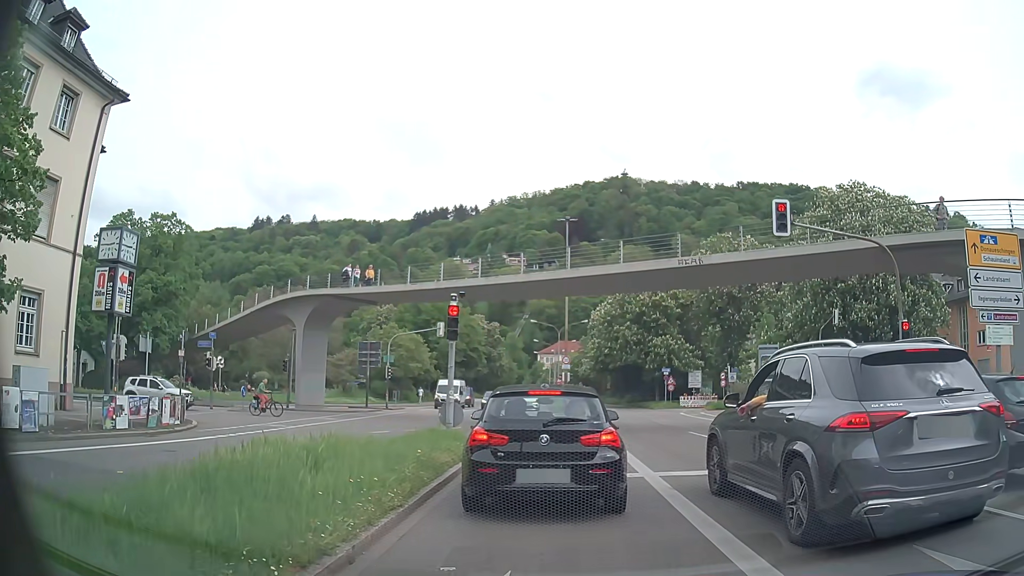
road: primary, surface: asphalt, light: Day
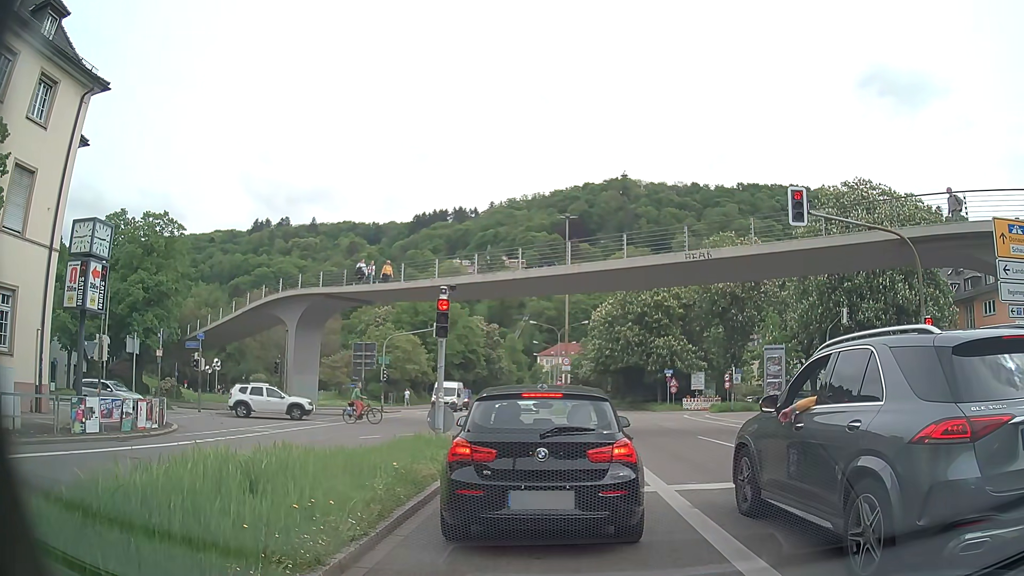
(0.0, +1.3) m; -1°
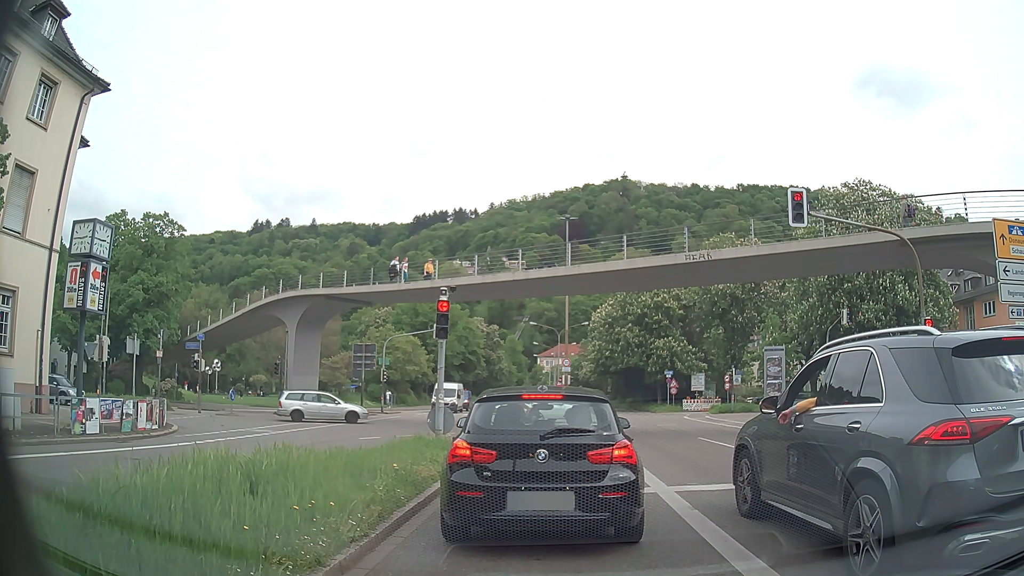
(0.0, +0.1) m; 0°
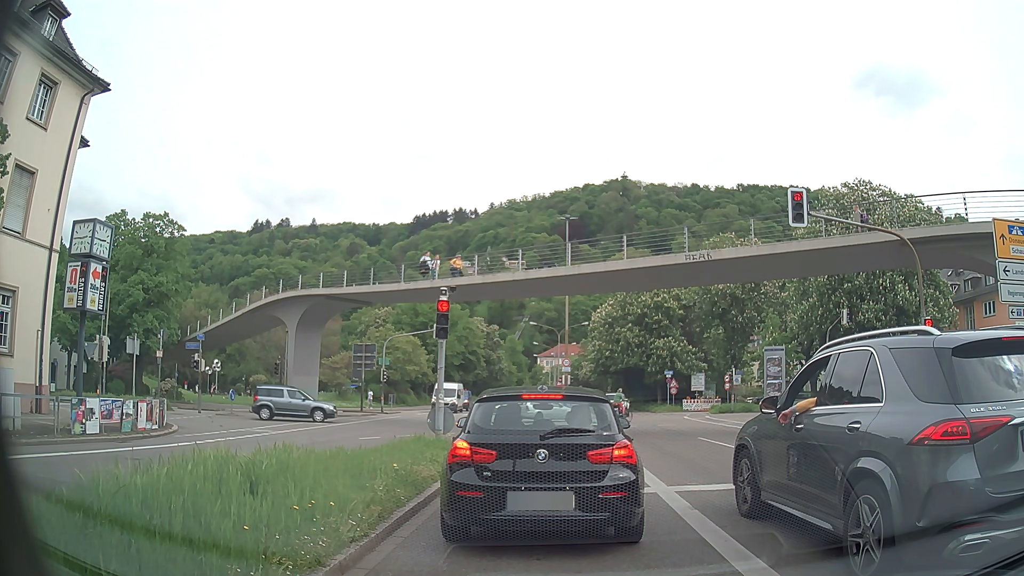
(0.0, 0.0) m; 0°
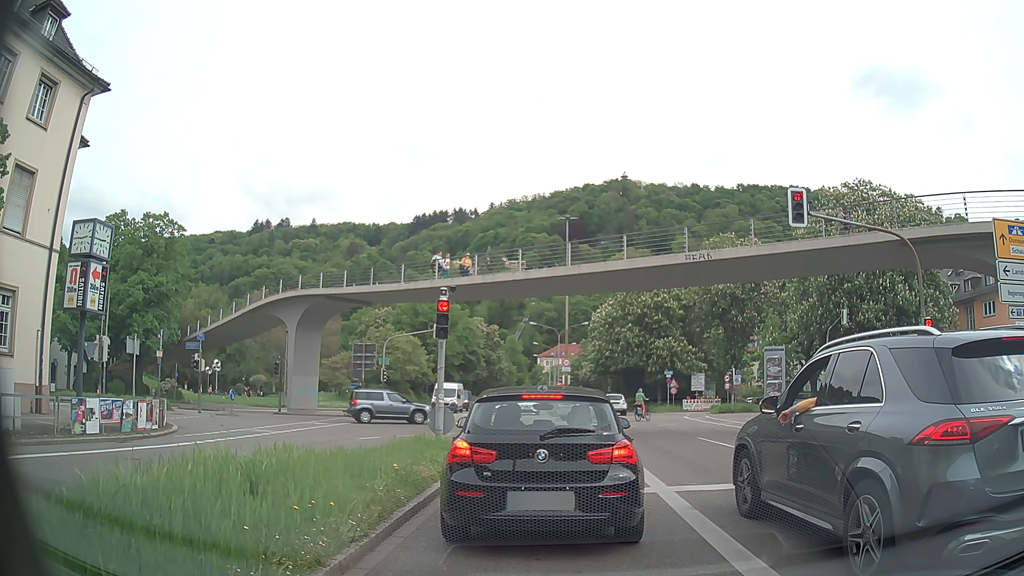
(0.0, 0.0) m; 0°
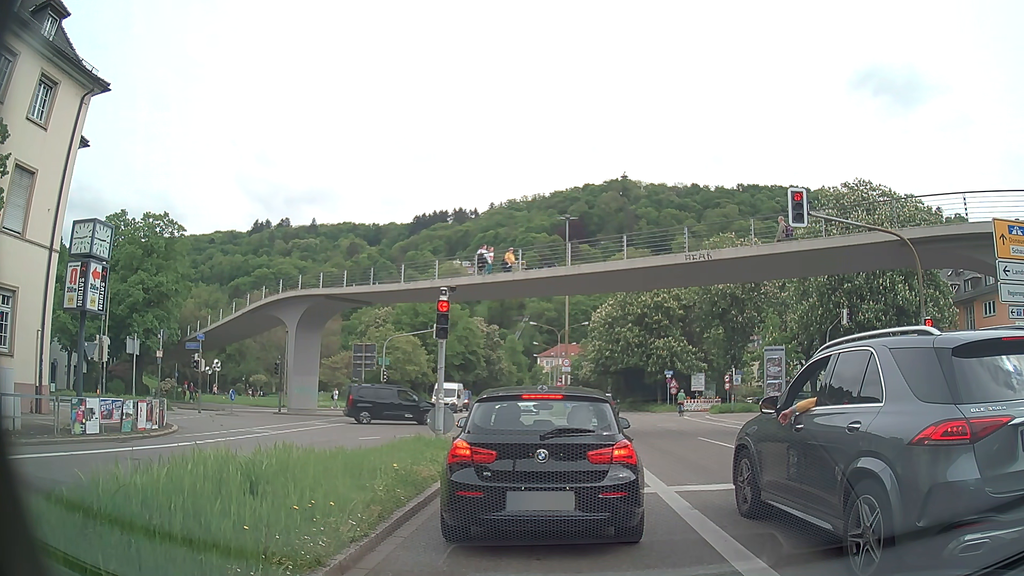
(0.0, 0.0) m; 0°
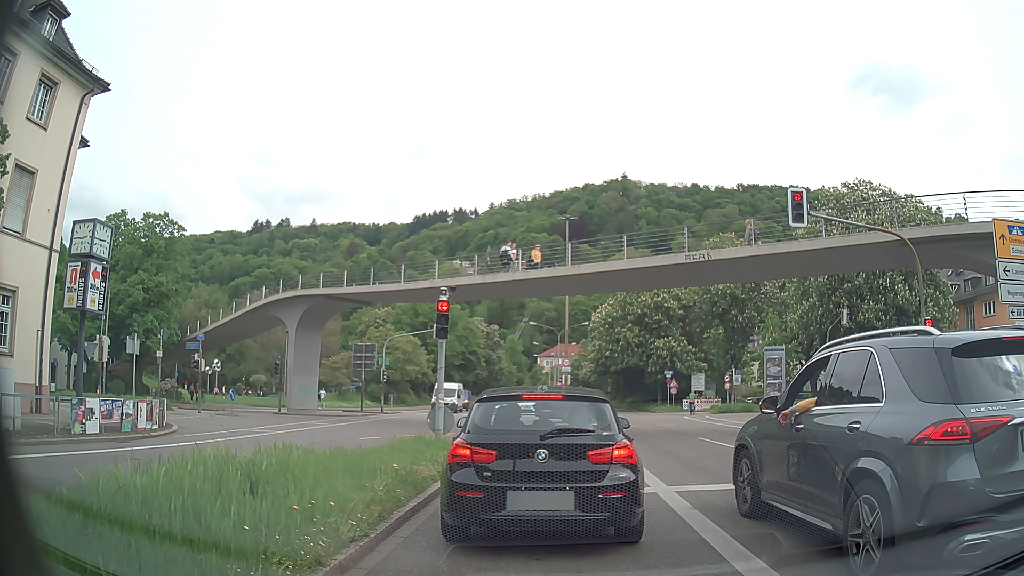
(0.0, 0.0) m; 0°
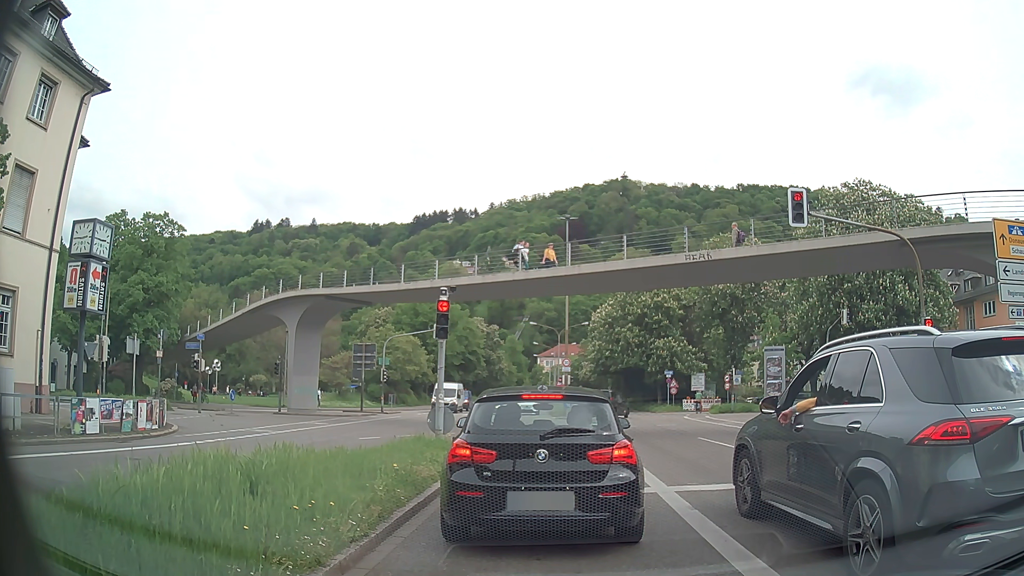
(0.0, 0.0) m; 0°
(0, +10) (0, +20) (-4, +29) (-12, +36) (-21, +37) (-31, +36) (-41, +35) (-51, +34) (-61, +33) (-71, +32) m
